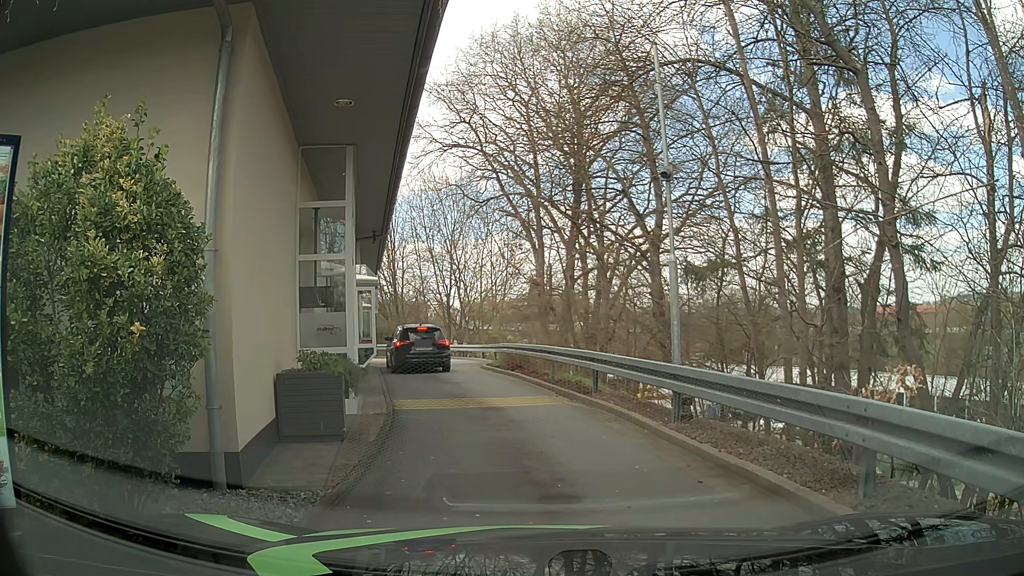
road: tertiary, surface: asphalt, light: Day
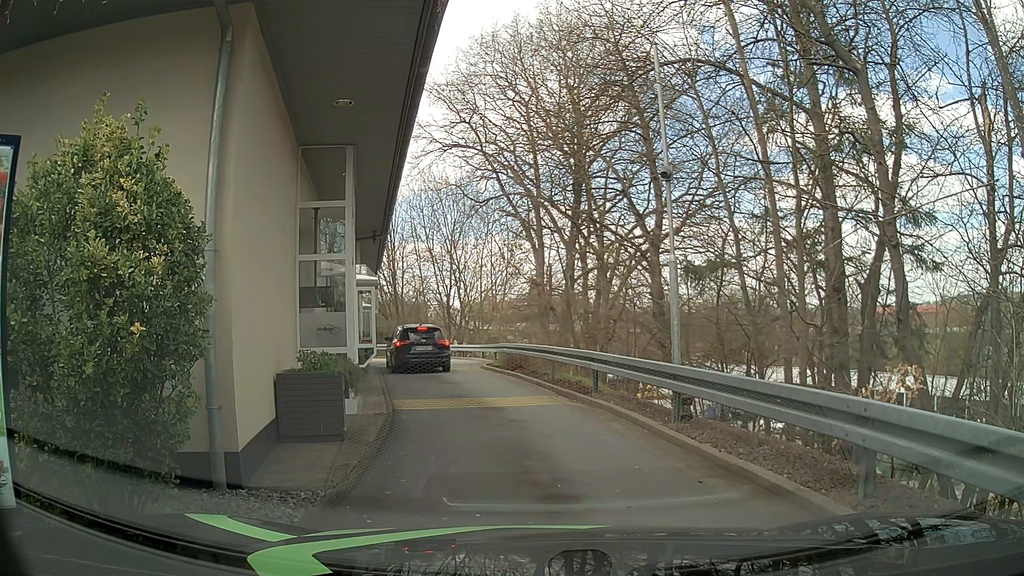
(0.0, 0.0) m; 0°
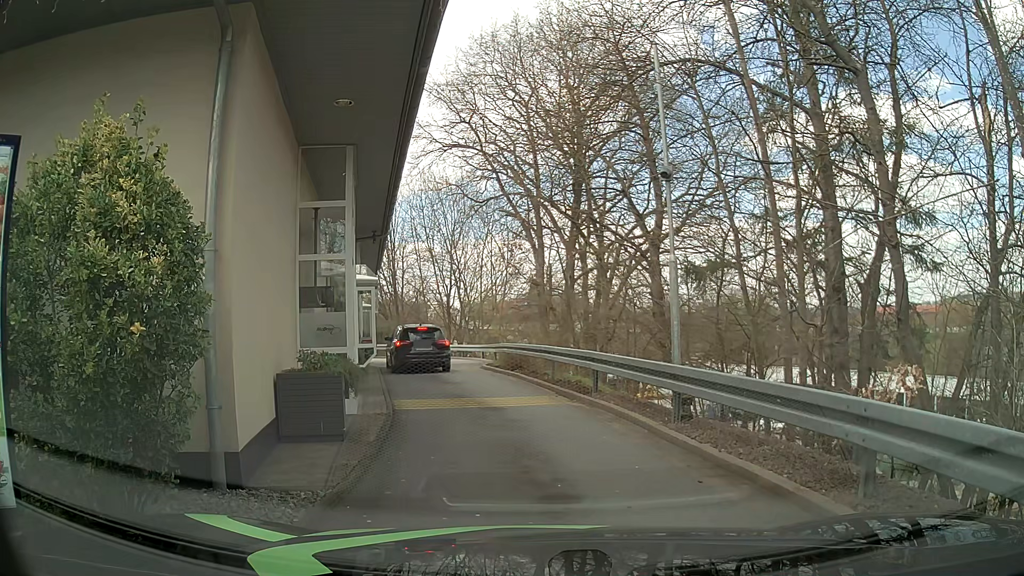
(0.0, 0.0) m; 0°
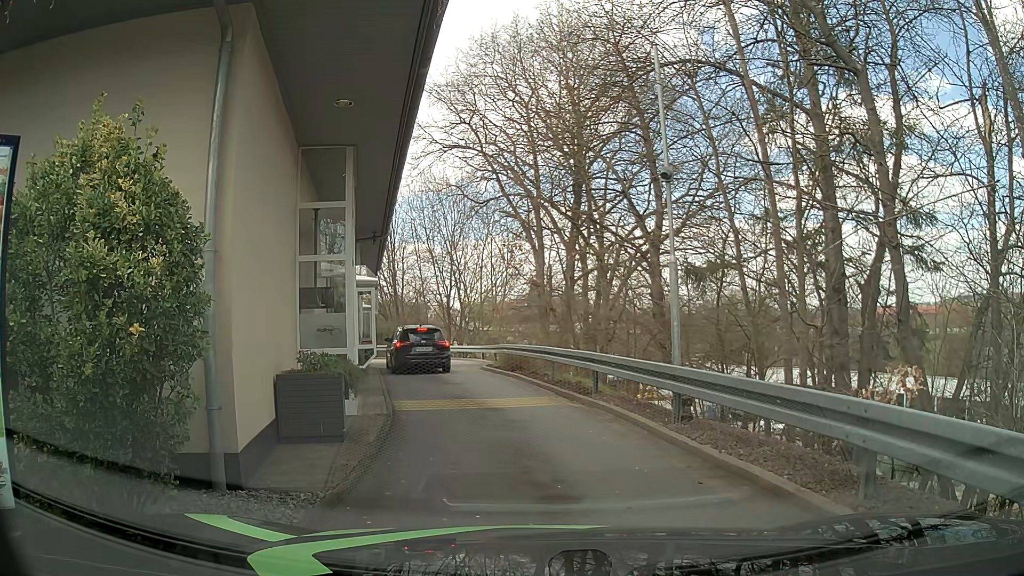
(0.0, 0.0) m; 0°
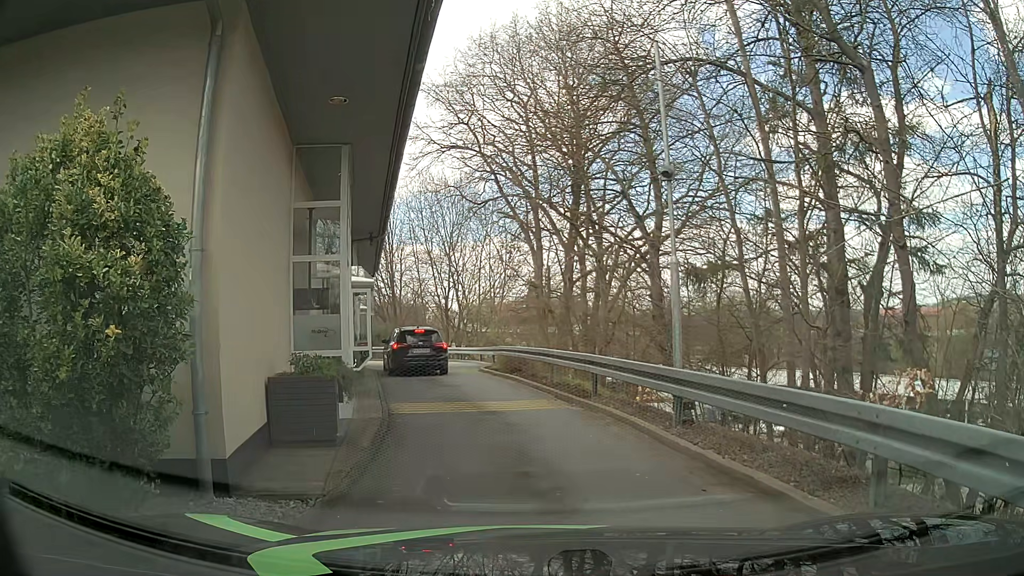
(0.0, +0.2) m; 0°
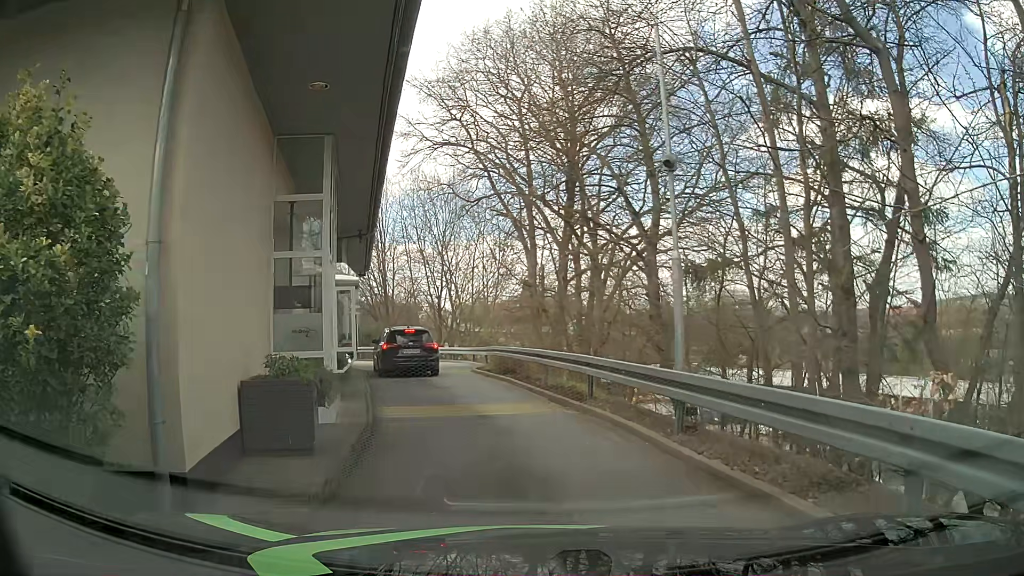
(0.0, +0.6) m; 0°
